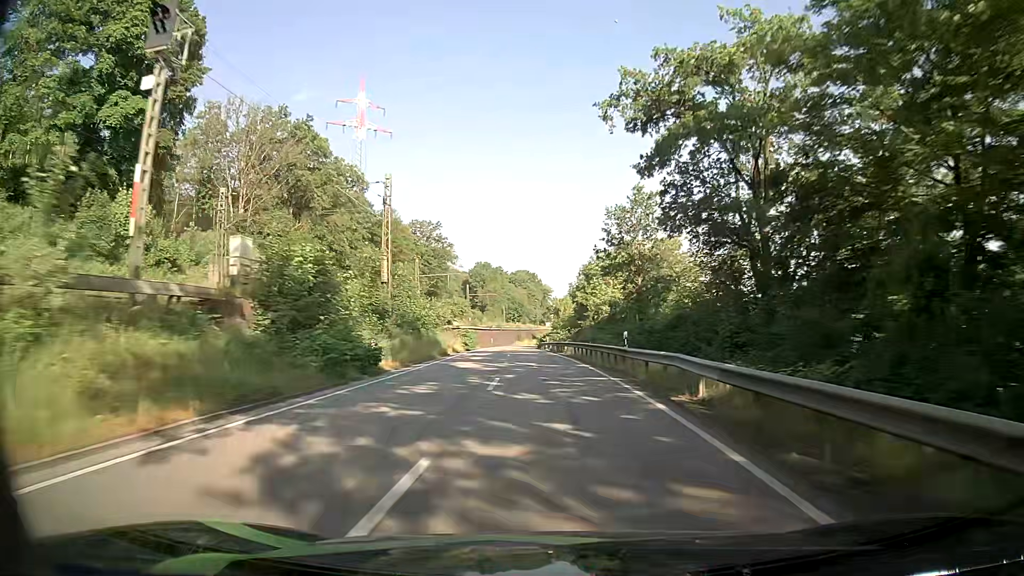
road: primary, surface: asphalt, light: Day
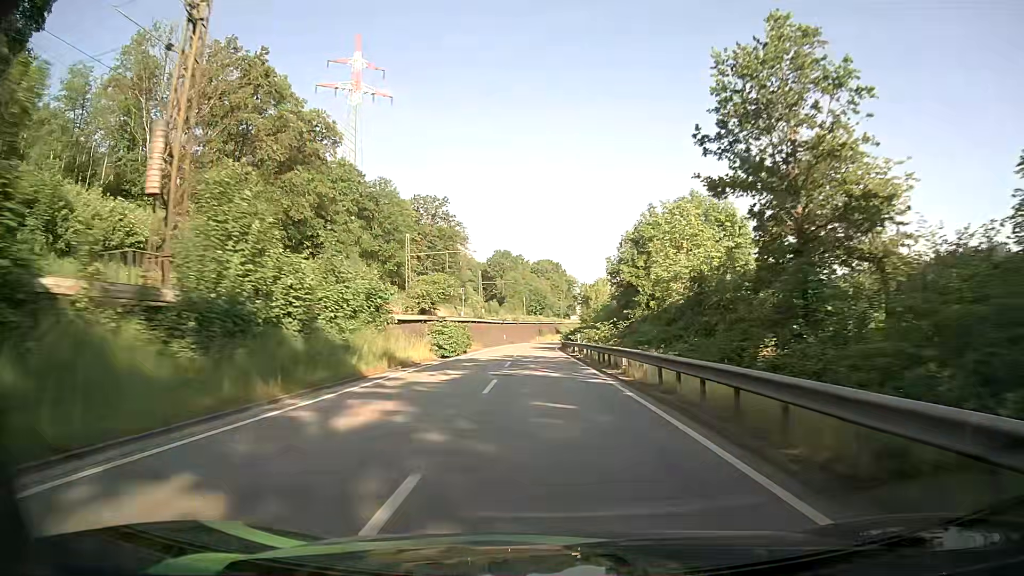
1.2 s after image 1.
(-0.4, +24.9) m; -2°
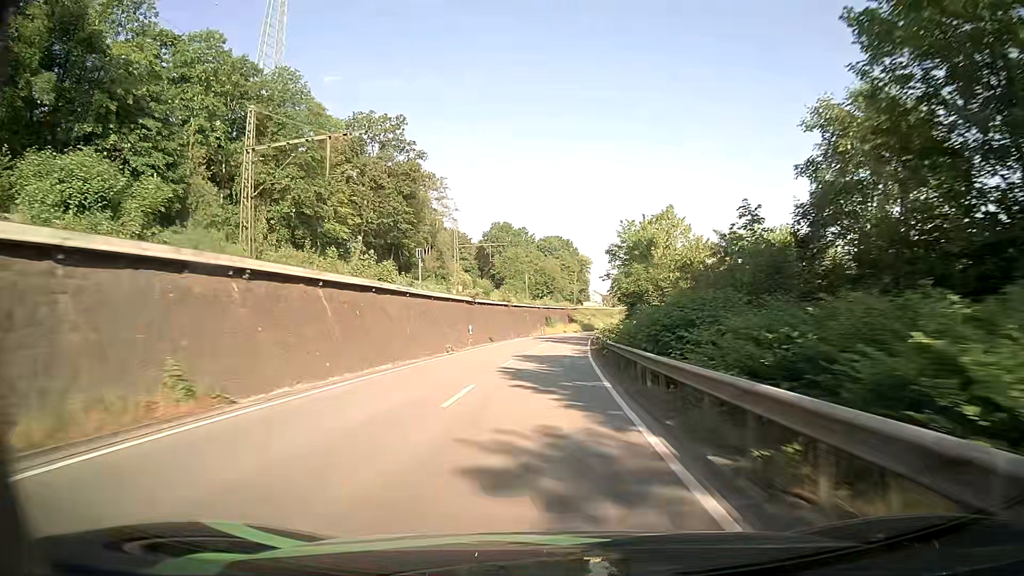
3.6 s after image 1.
(-0.5, +51.0) m; -1°
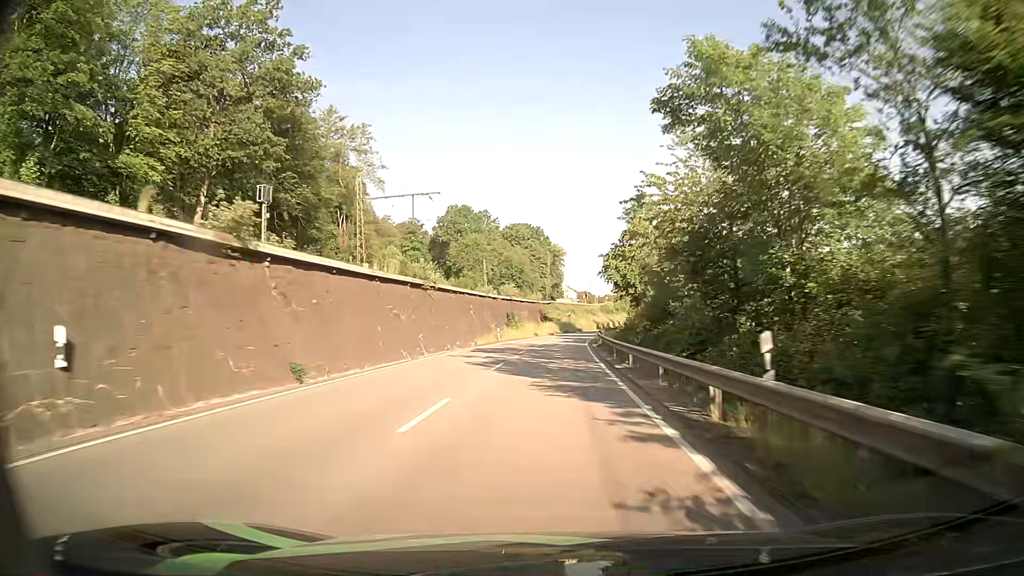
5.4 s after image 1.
(+0.7, +38.4) m; +3°
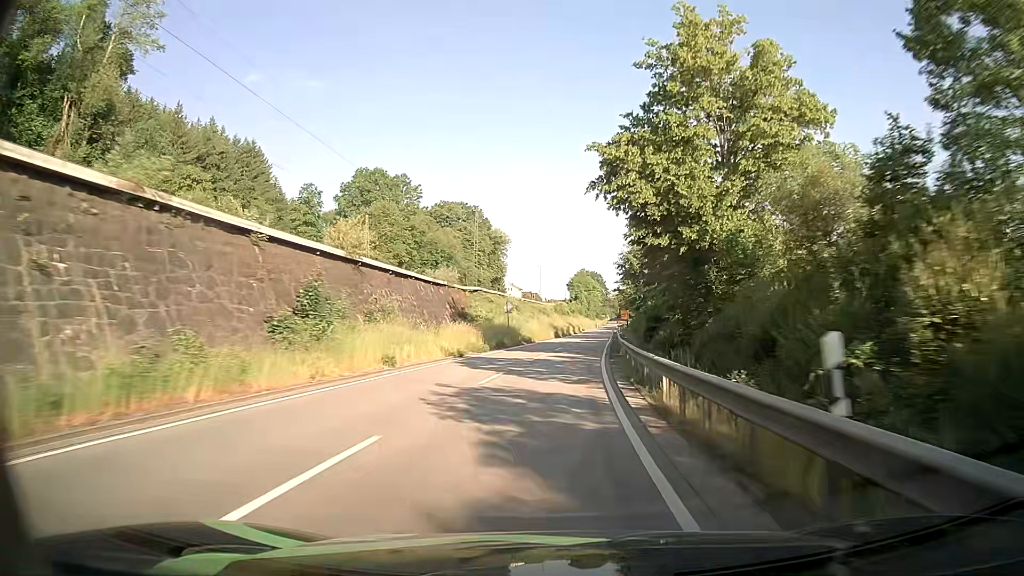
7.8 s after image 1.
(+1.4, +51.8) m; +4°
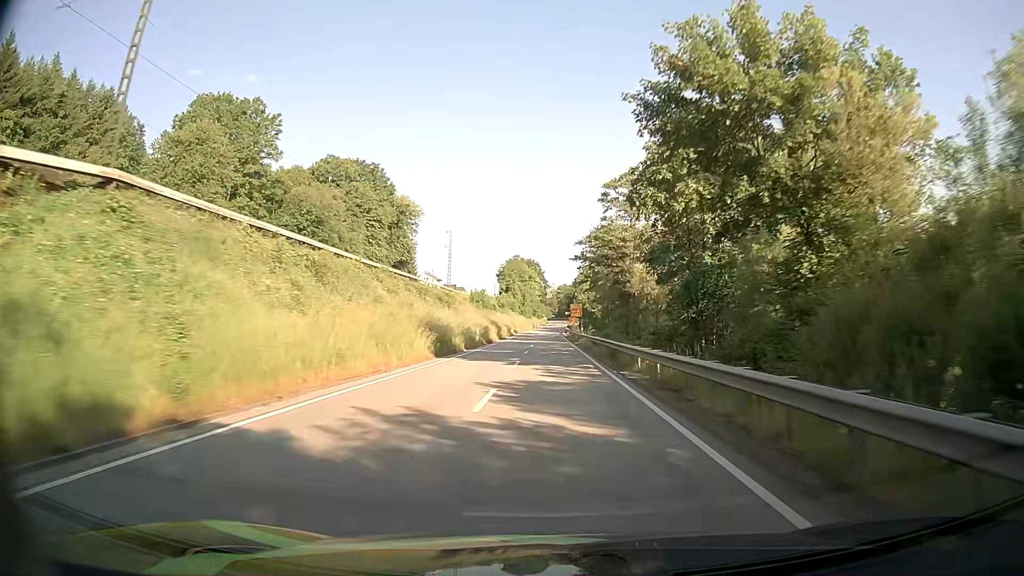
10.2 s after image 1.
(+2.9, +52.8) m; +6°
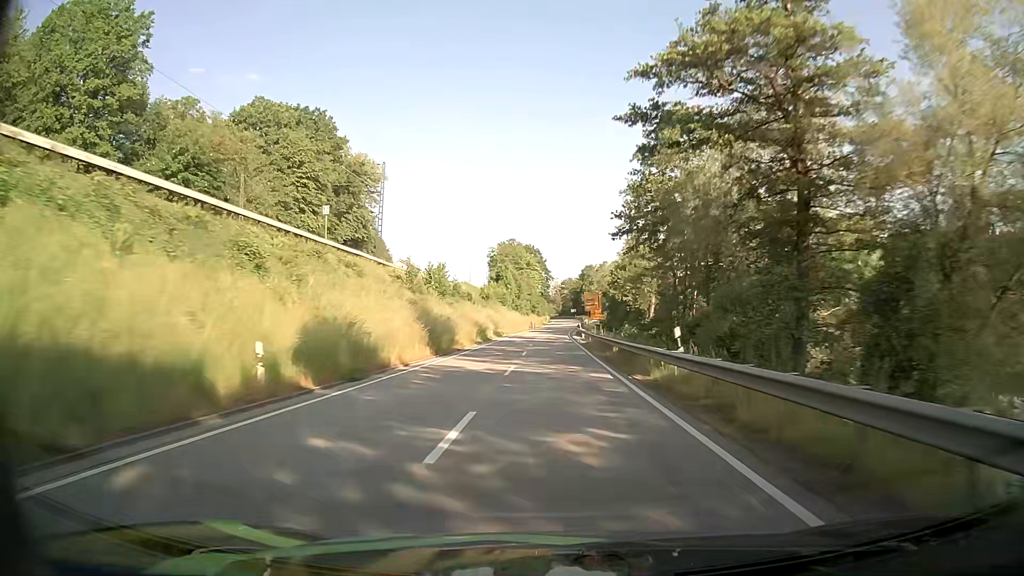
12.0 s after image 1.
(+0.2, +40.1) m; 0°
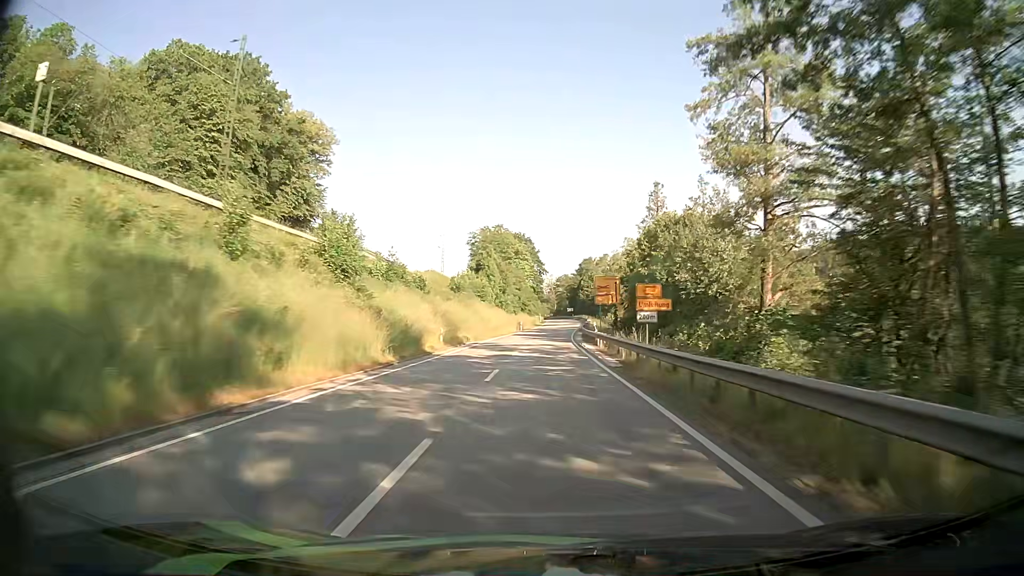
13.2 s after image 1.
(0.0, +26.8) m; 0°
(0, +10) (0, +20) (0, +30) (0, +40) (+1, +50) (+1, +60) (+2, +70) (+2, +80) (+3, +90) (+3, +100) m
